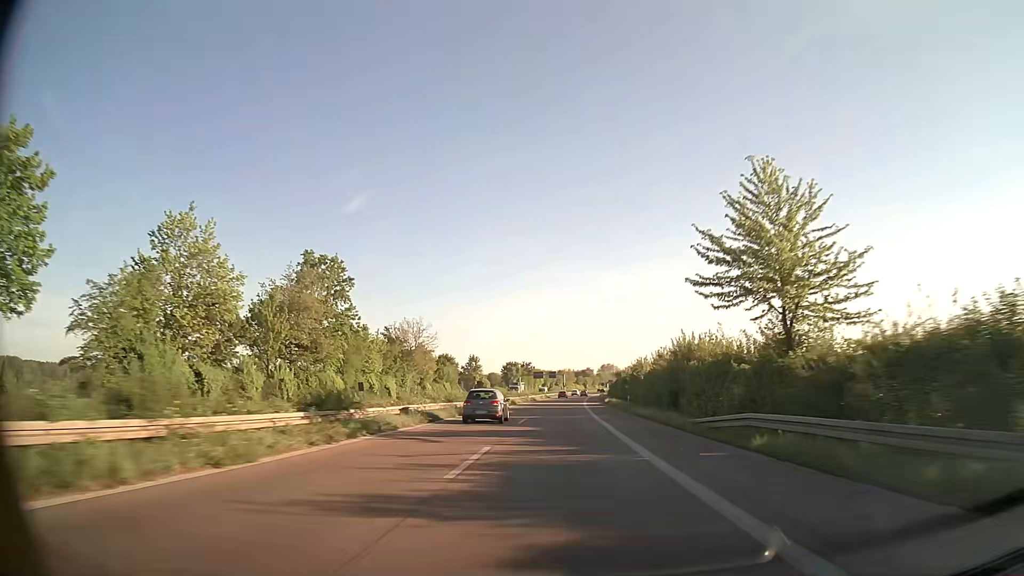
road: trunk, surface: asphalt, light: Day
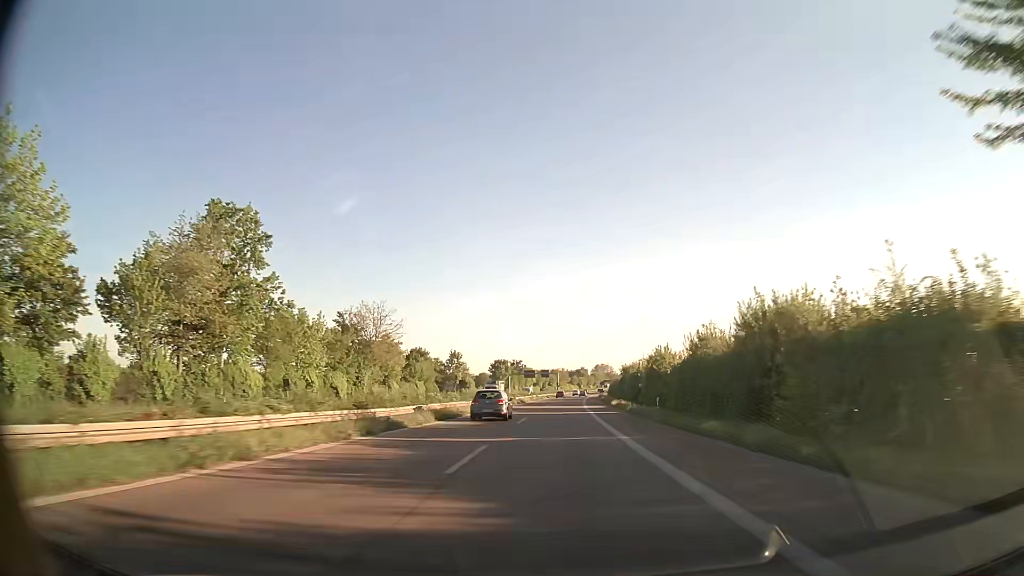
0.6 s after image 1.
(+0.1, +17.8) m; +1°
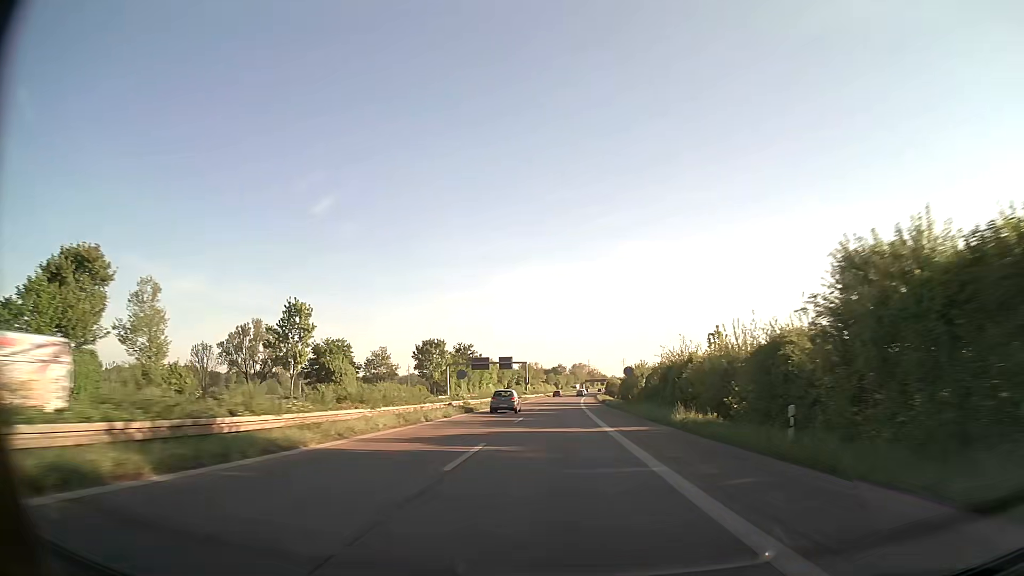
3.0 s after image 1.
(+1.5, +71.7) m; +2°
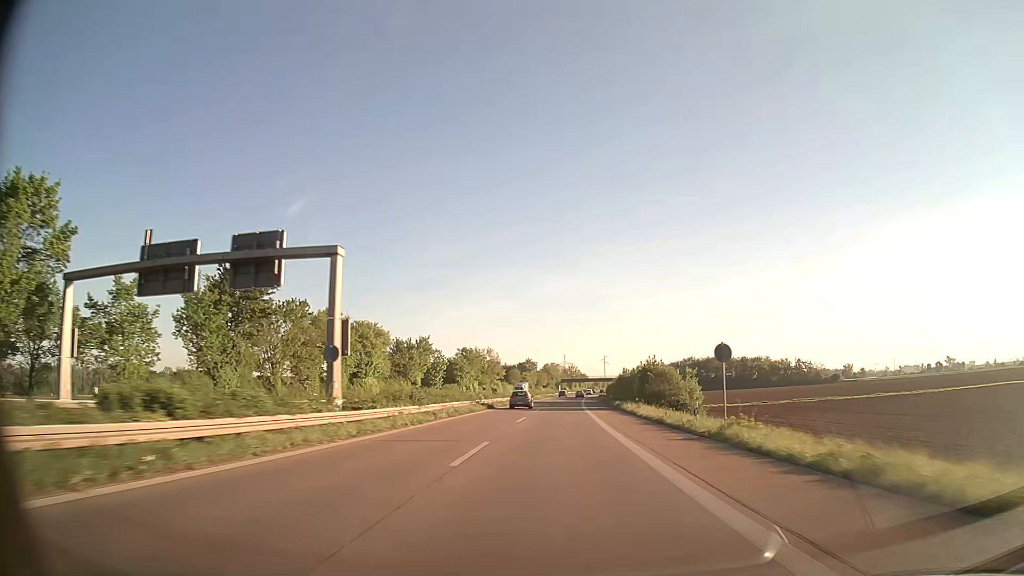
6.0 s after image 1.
(+1.7, +89.9) m; +2°
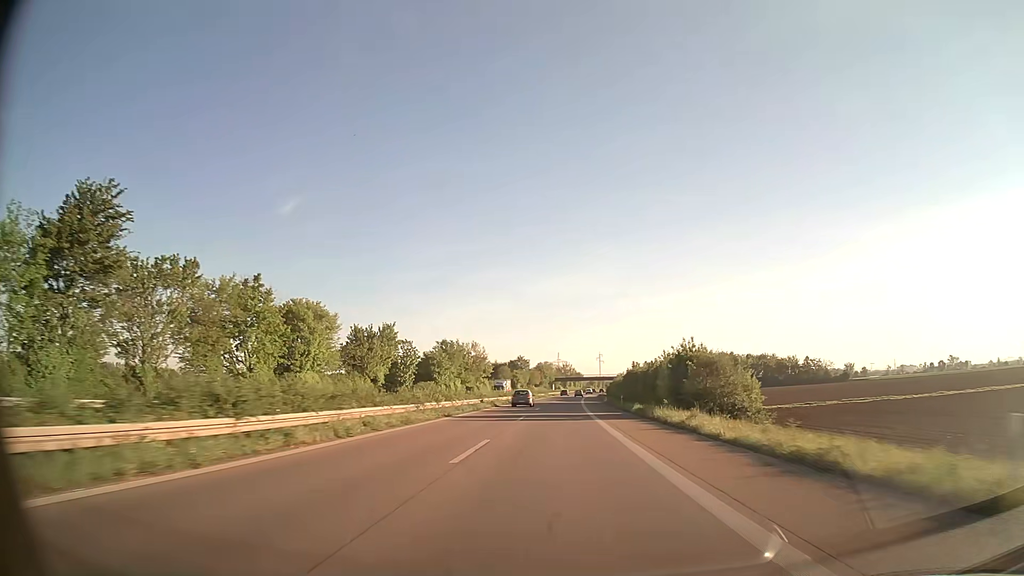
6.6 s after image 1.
(+0.1, +17.9) m; 0°
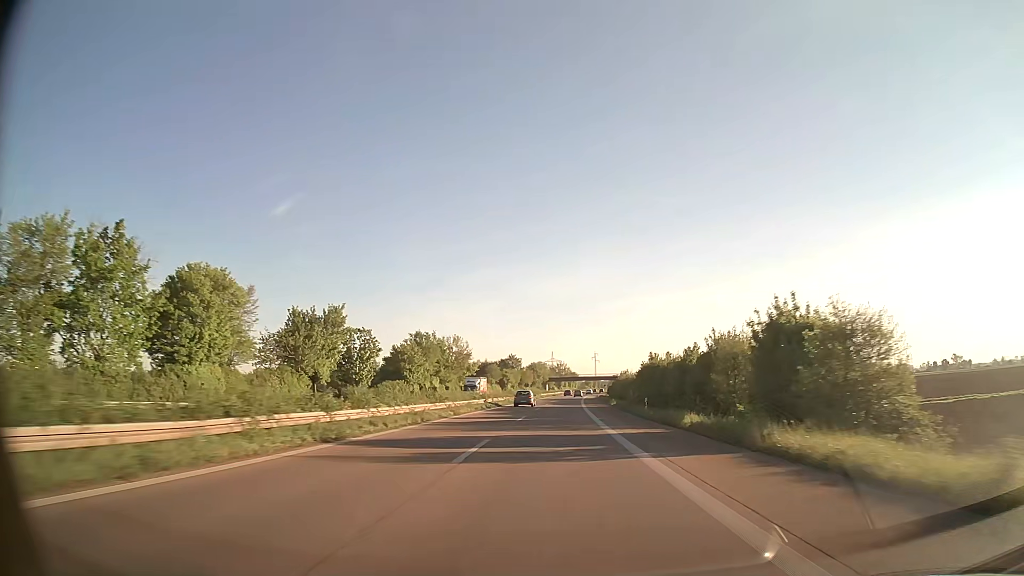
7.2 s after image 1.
(+0.1, +17.8) m; +1°
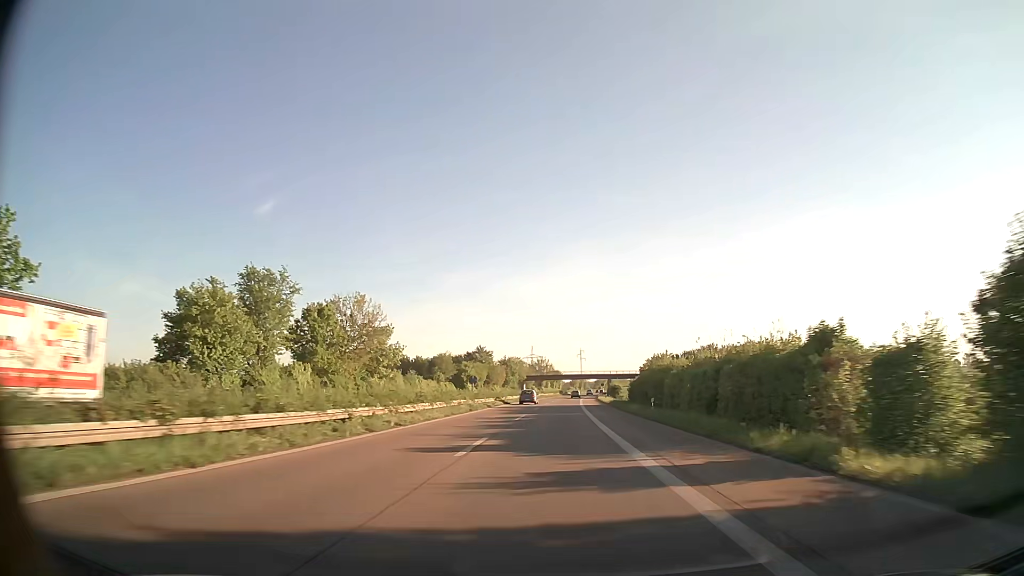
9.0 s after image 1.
(+0.7, +53.1) m; +1°
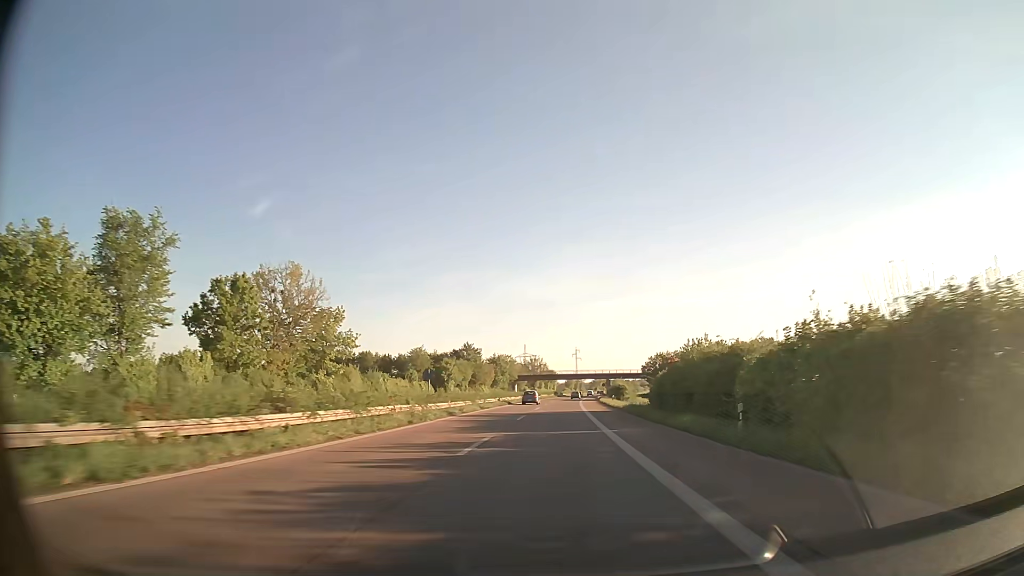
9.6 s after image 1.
(+0.1, +17.5) m; +1°
(0, +10) (0, +20) (0, +30) (0, +40) (+1, +50) (+1, +60) (+1, +70) (+2, +80) (+2, +90) (+2, +100) m
